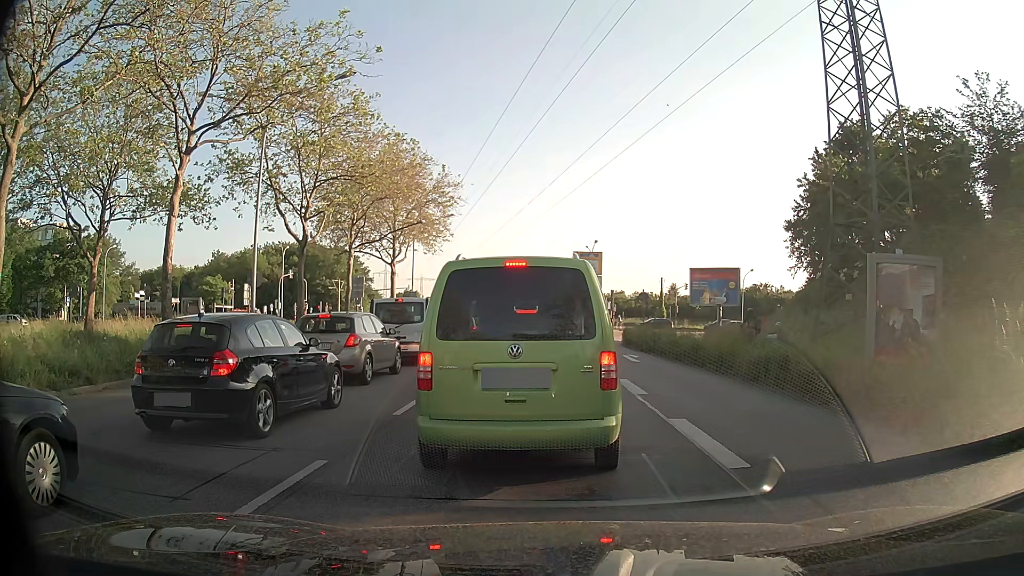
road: primary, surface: asphalt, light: Day
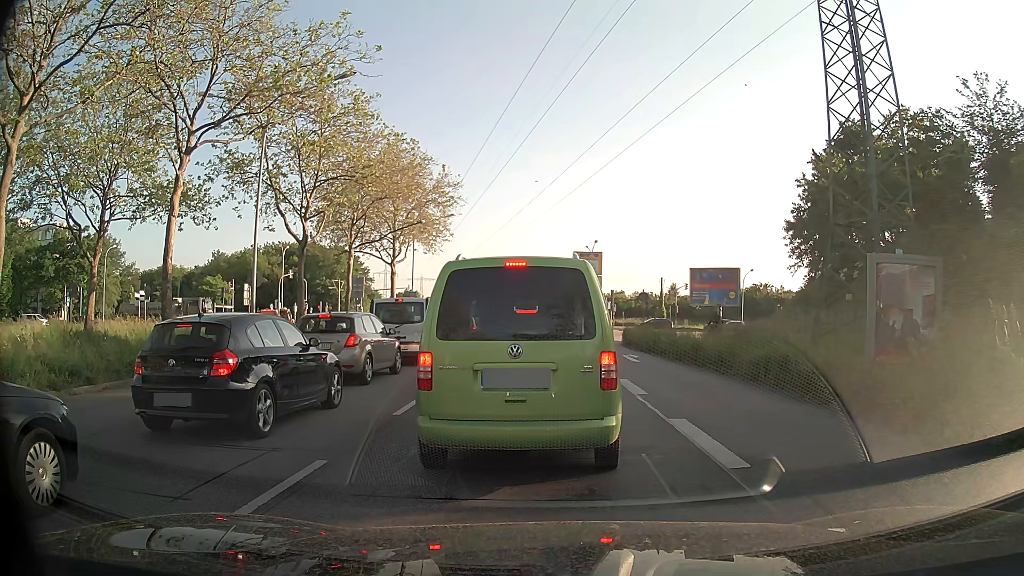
(0.0, 0.0) m; 0°
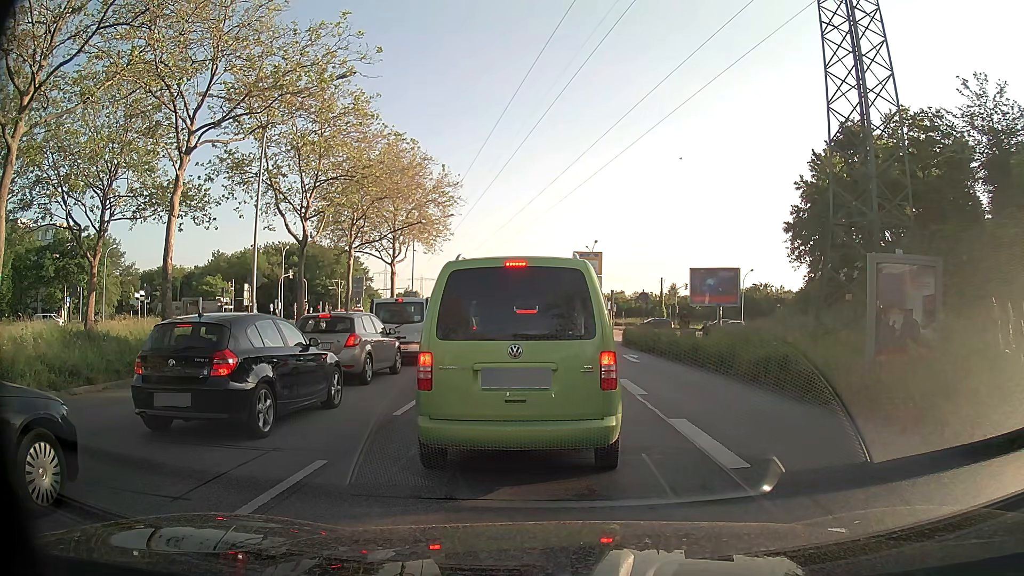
(0.0, 0.0) m; 0°
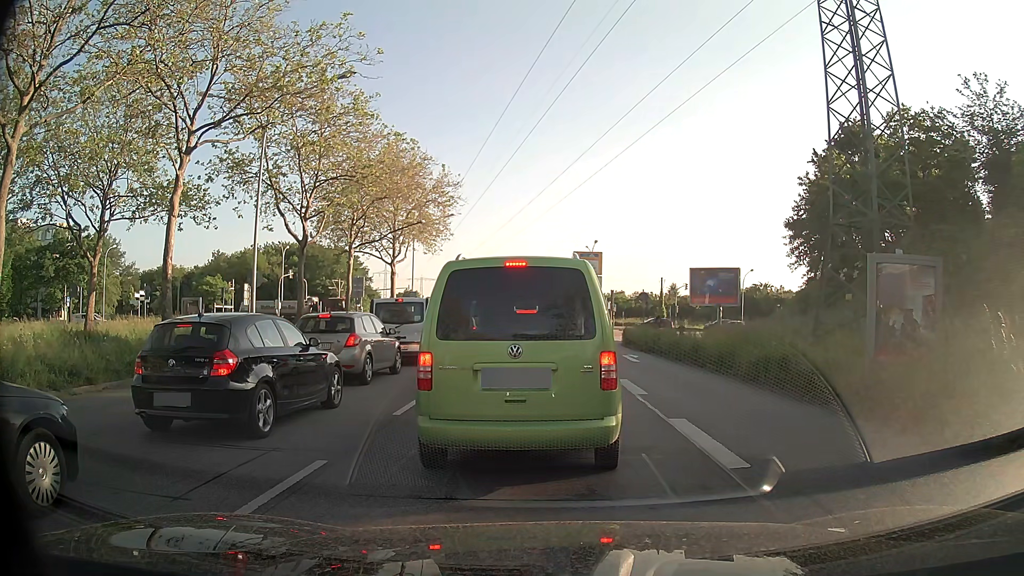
(0.0, 0.0) m; 0°
(0, +10) (+1, +20) (+1, +30) (+1, +40) (+1, +50) (+1, +60) (+1, +70) (+1, +80) (0, +90) (0, +100) m
